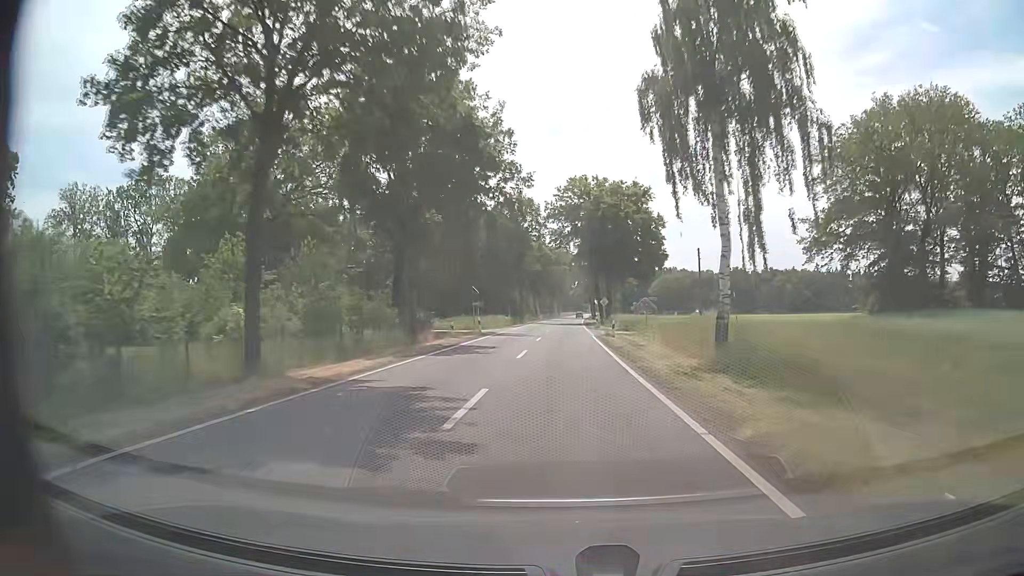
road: tertiary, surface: asphalt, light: Day
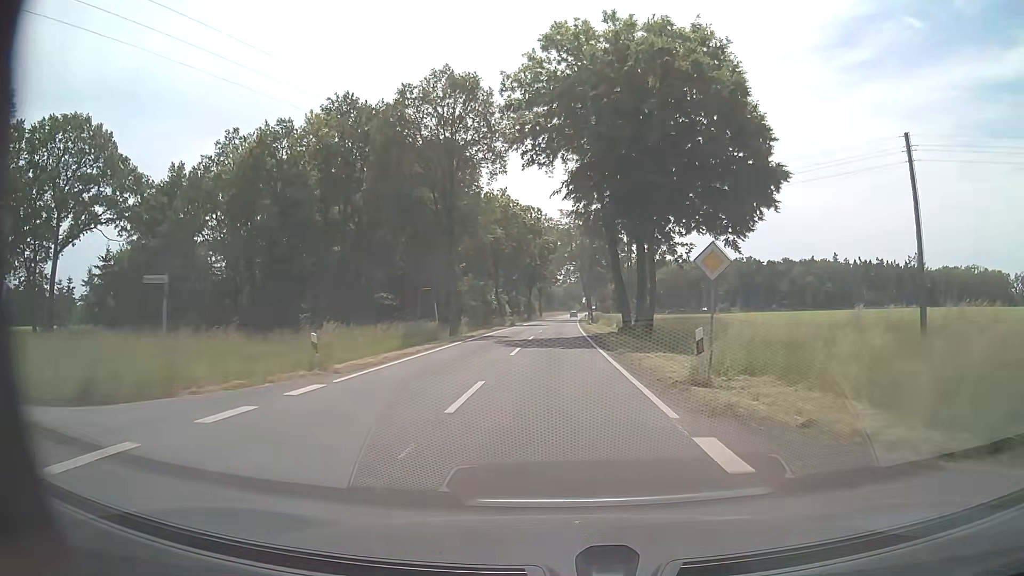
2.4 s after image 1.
(+0.5, +47.2) m; +2°
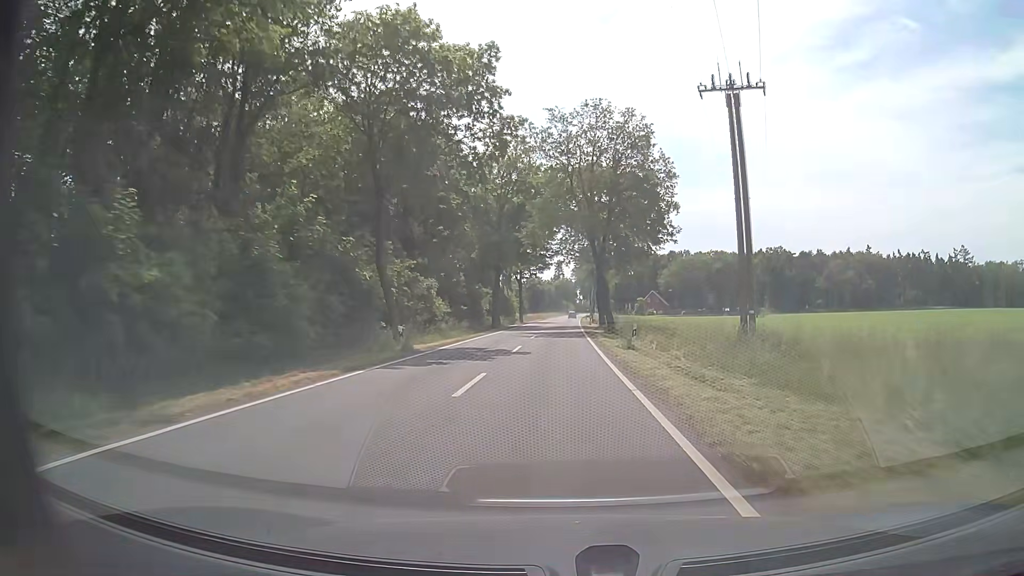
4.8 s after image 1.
(-0.1, +46.8) m; 0°
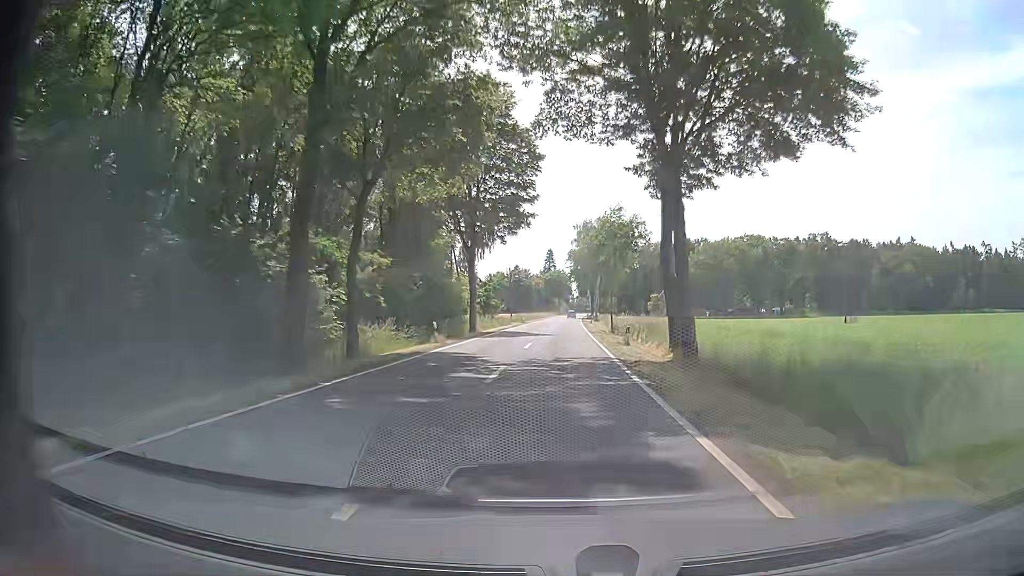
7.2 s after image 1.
(+0.2, +46.5) m; +1°
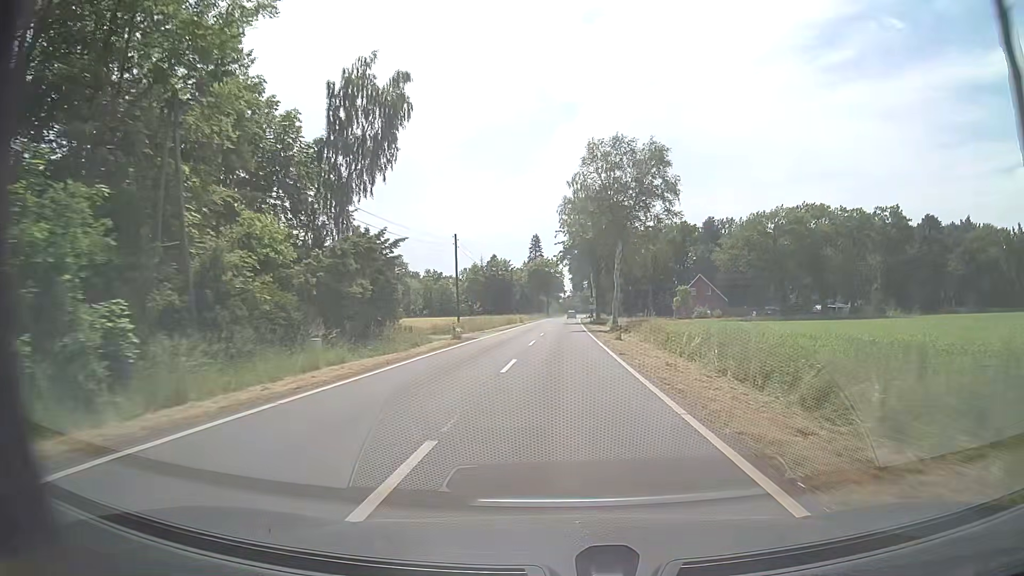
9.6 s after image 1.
(+0.2, +46.3) m; +1°
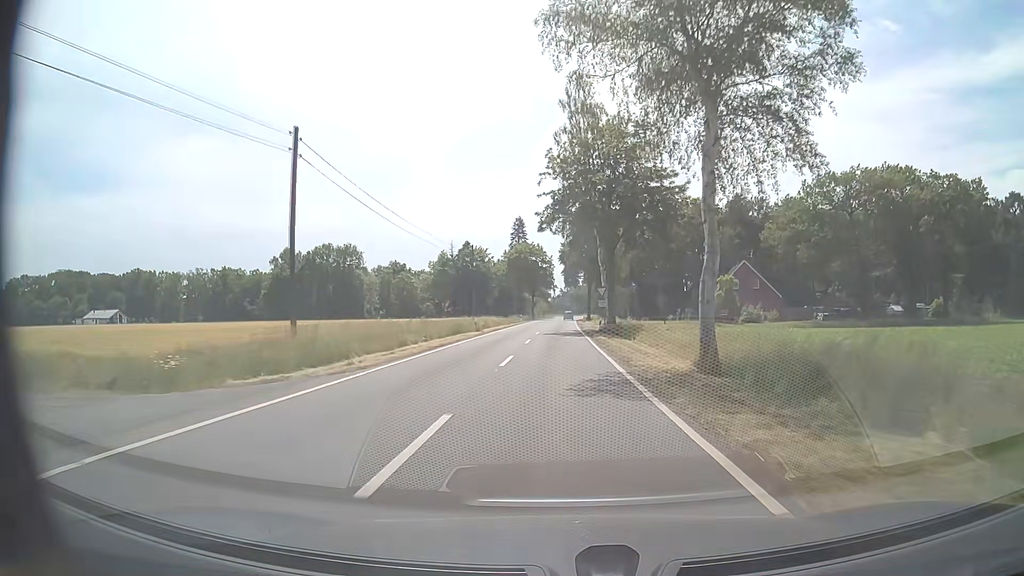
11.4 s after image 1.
(+0.3, +34.5) m; +1°
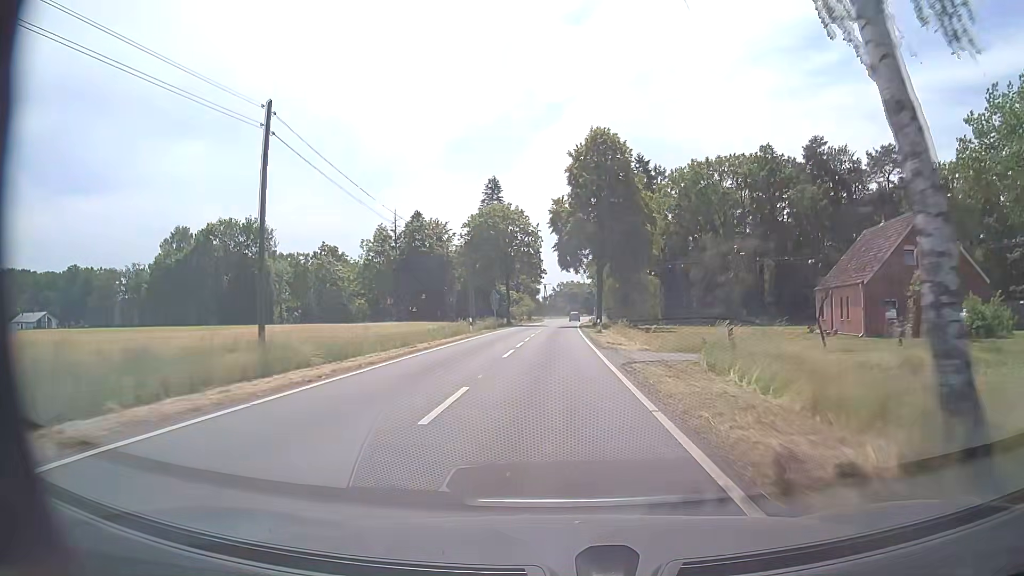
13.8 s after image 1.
(+0.2, +45.5) m; +1°
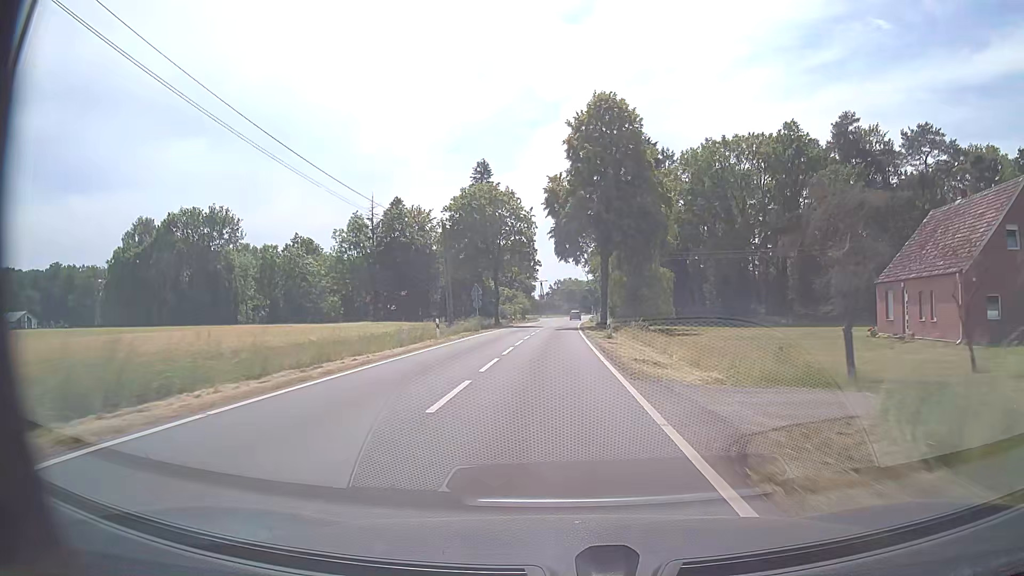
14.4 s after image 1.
(0.0, +11.2) m; 0°
(0, +10) (0, +20) (0, +30) (0, +40) (0, +50) (0, +60) (+1, +70) (+1, +80) (+2, +90) (+3, +100) m
